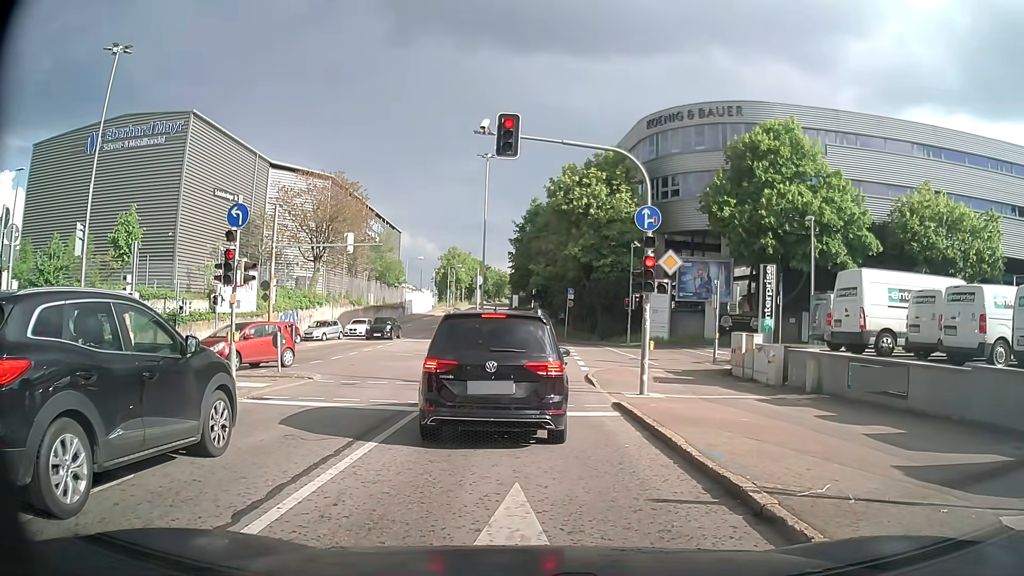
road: secondary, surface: asphalt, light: Day
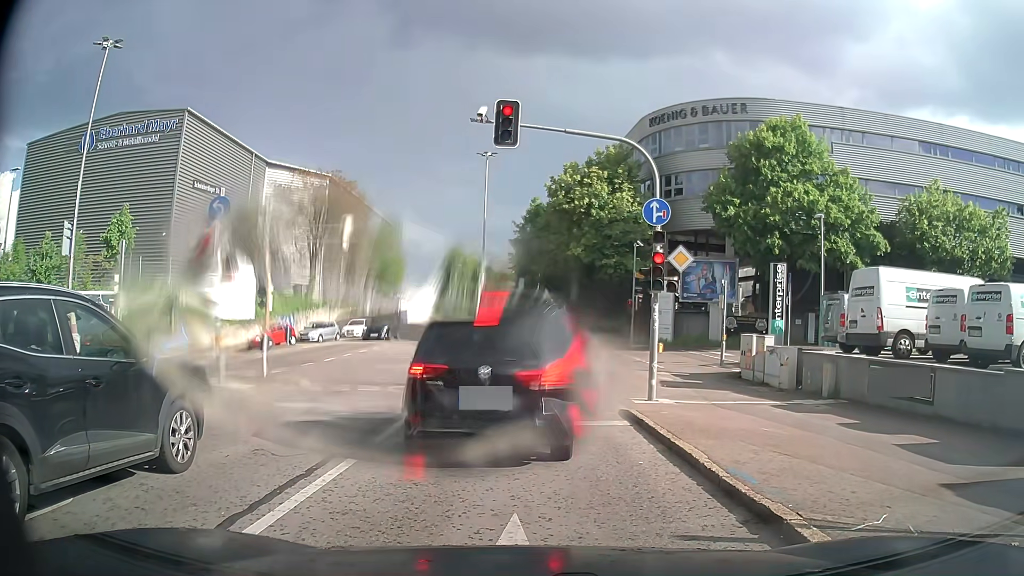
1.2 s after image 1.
(0.0, +0.9) m; 0°
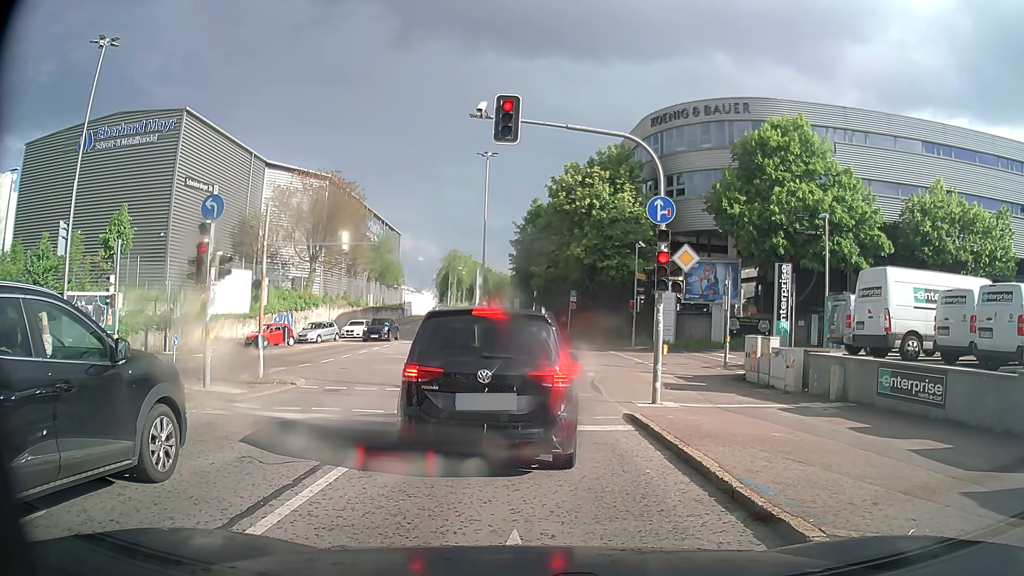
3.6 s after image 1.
(0.0, +0.4) m; 0°
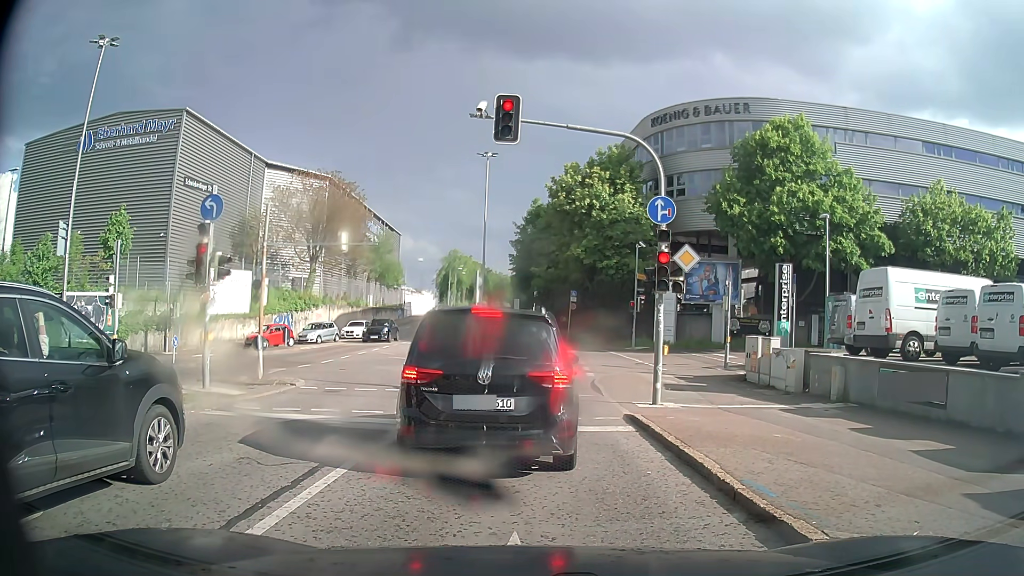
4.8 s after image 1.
(0.0, 0.0) m; 0°
(0, +10) (0, +20) (0, +30) (-1, +40) (-1, +50) (-2, +60) (-3, +70) (-4, +80) (-5, +90) (-6, +100) m
